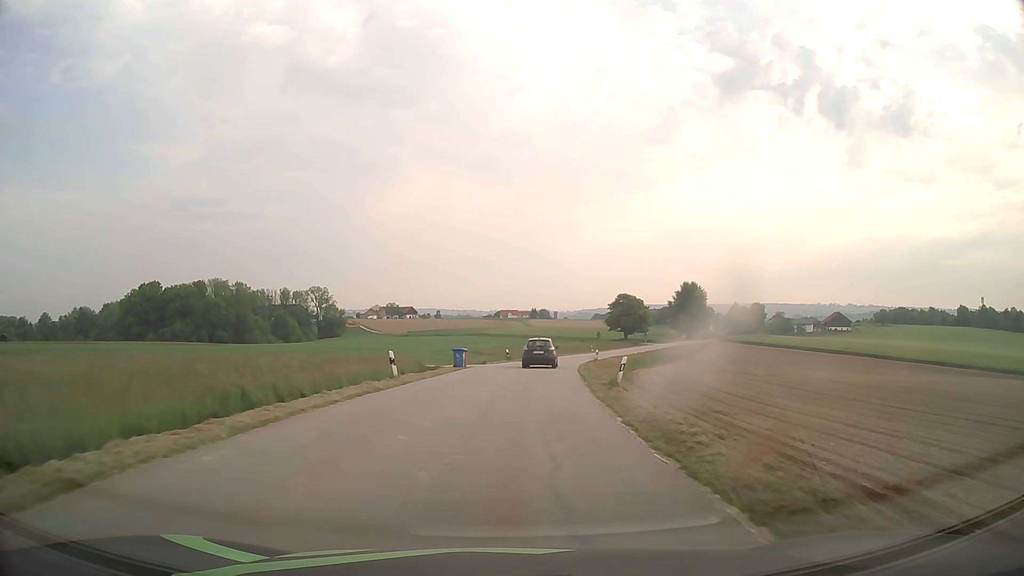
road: tertiary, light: Day
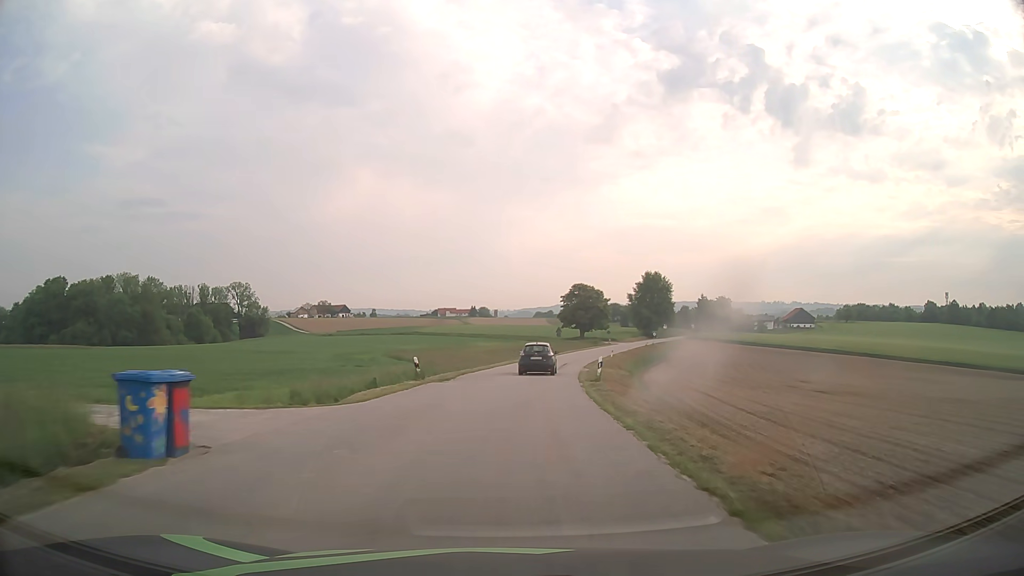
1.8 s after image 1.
(+1.0, +27.7) m; +5°
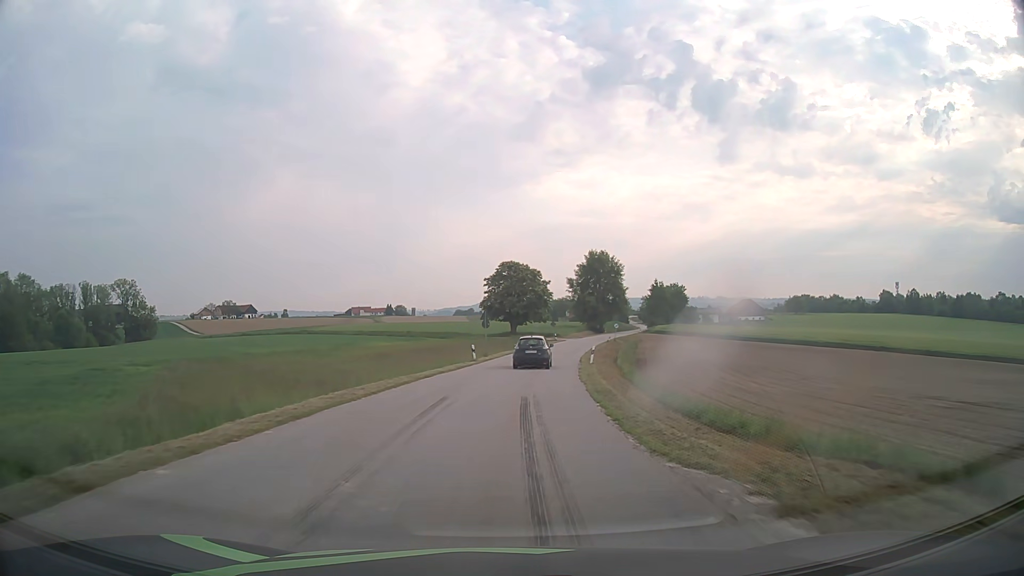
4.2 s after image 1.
(+2.5, +37.1) m; +7°
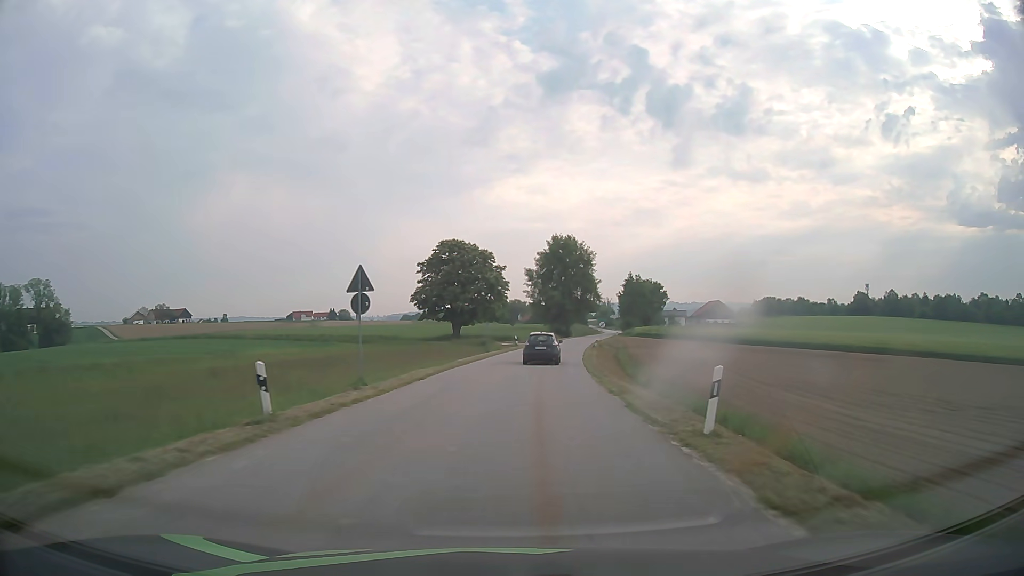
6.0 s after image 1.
(+1.0, +28.9) m; +4°
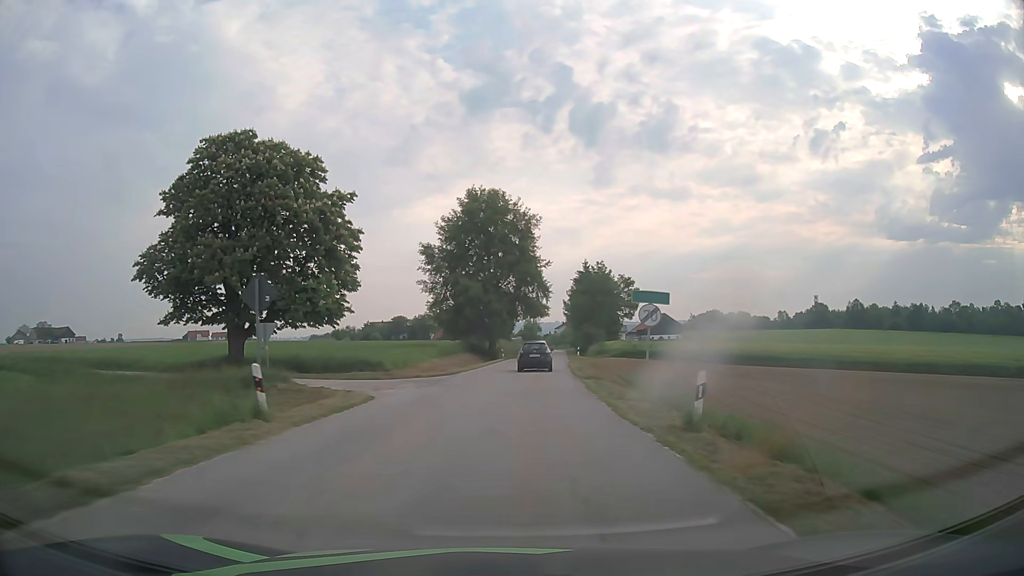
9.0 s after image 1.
(+3.6, +49.2) m; +7°
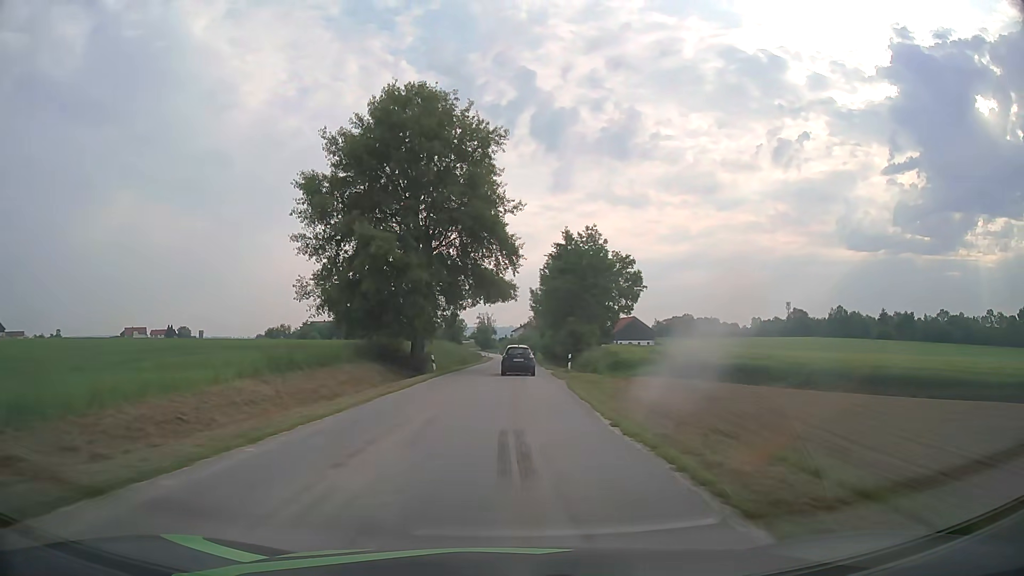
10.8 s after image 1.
(+1.0, +30.2) m; +4°
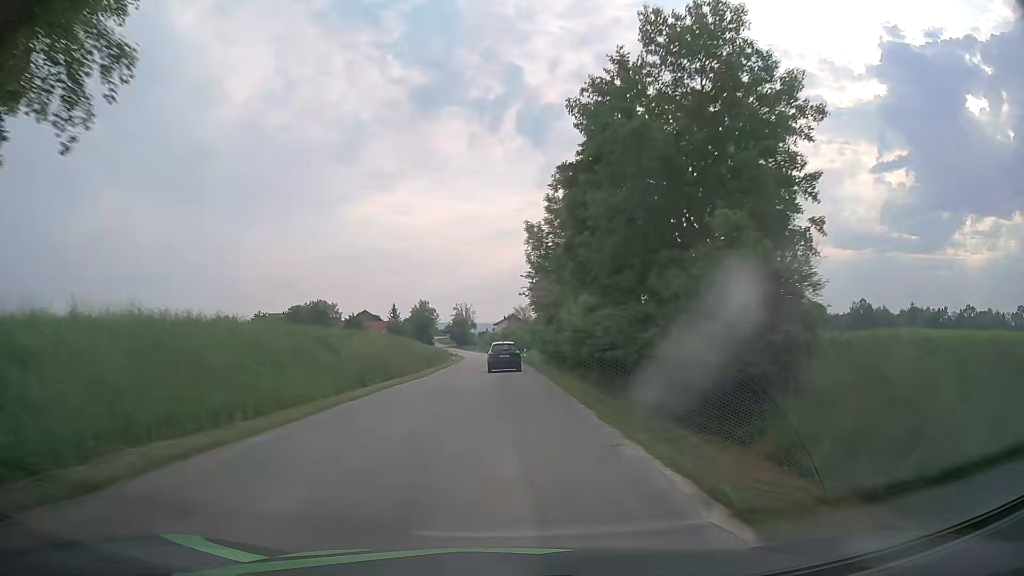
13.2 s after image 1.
(+0.8, +41.0) m; +1°
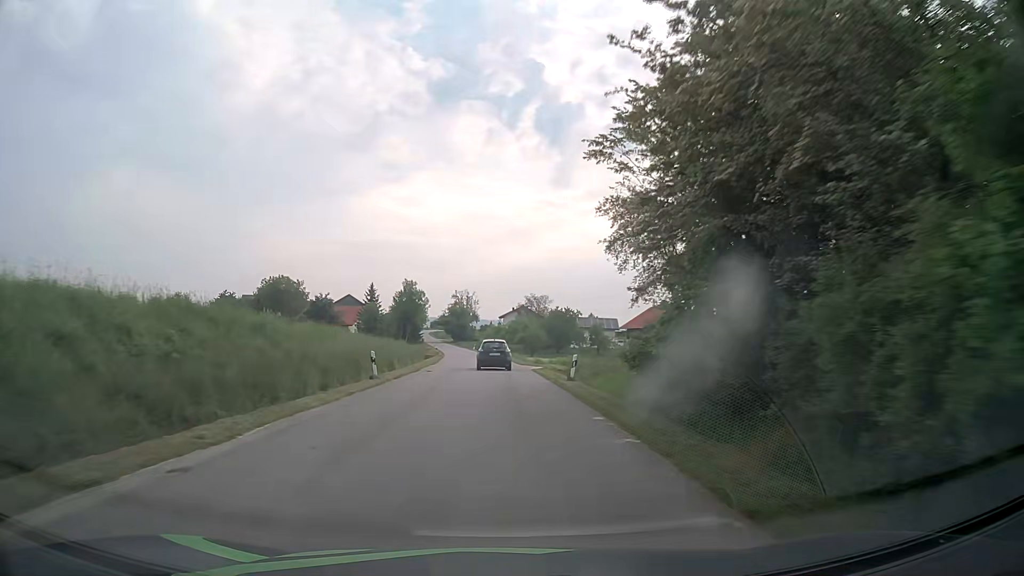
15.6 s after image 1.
(0.0, +41.5) m; 0°
(0, +10) (0, +20) (0, +30) (0, +40) (-1, +50) (-1, +60) (-2, +70) (-3, +80) (-4, +90) (-5, +100) m
